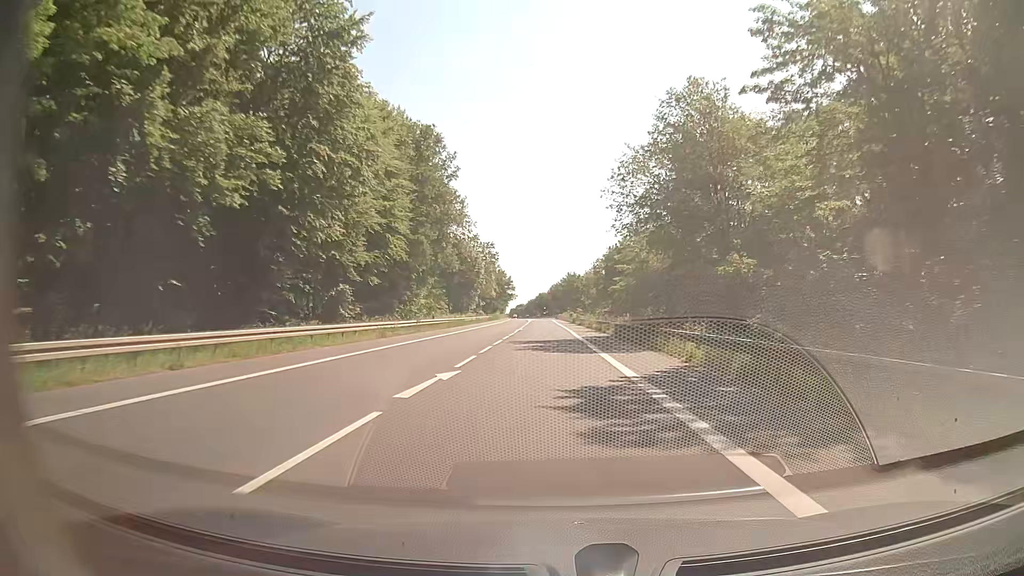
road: secondary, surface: asphalt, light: Day
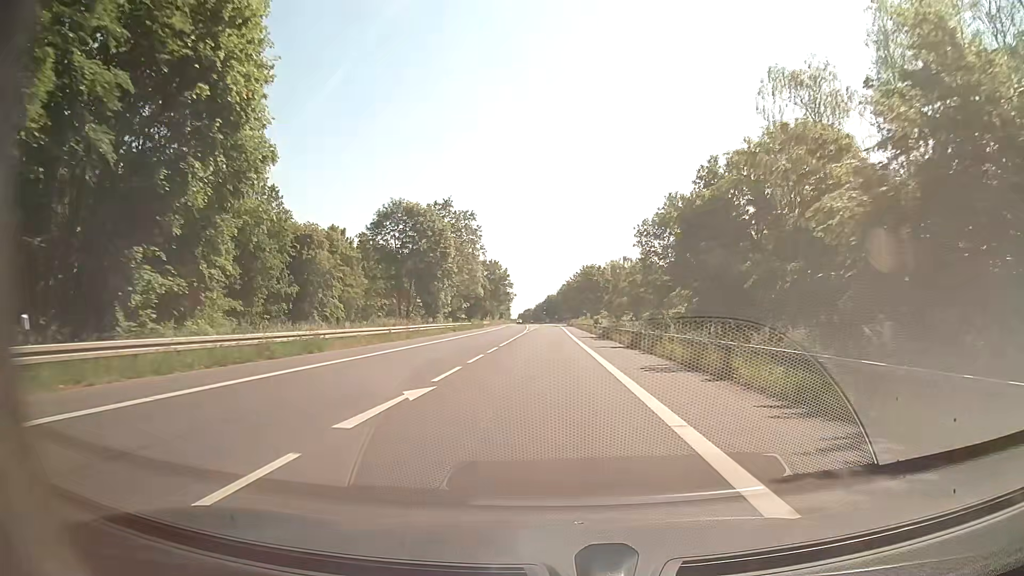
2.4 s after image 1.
(-0.7, +44.1) m; -1°
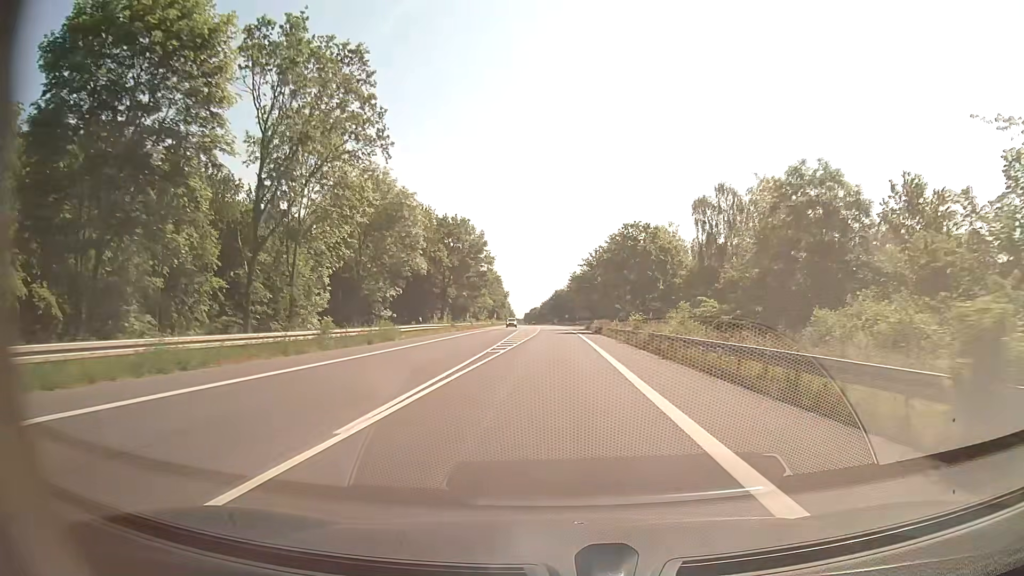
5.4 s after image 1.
(-0.3, +55.1) m; -1°
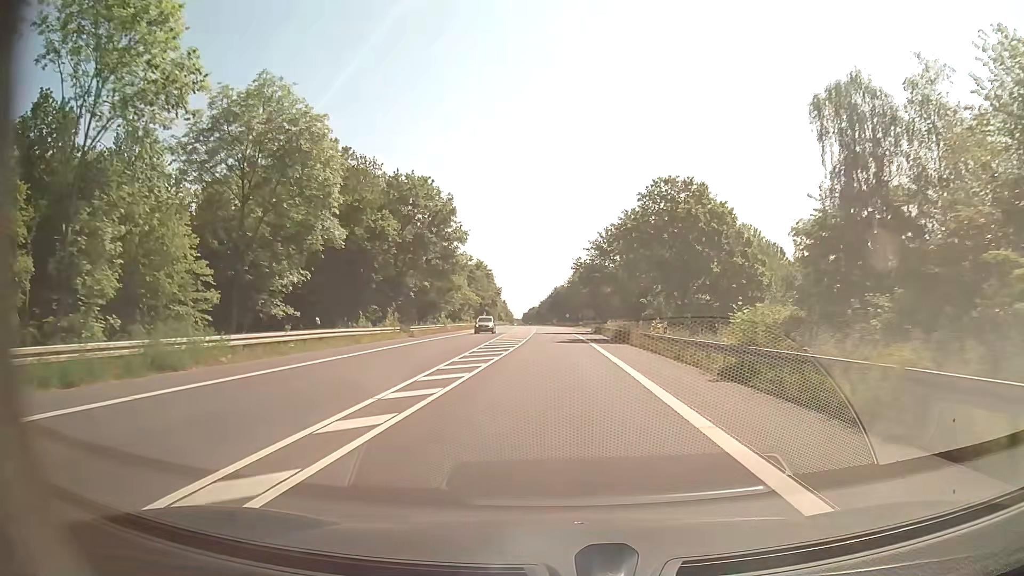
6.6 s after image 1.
(0.0, +22.3) m; 0°
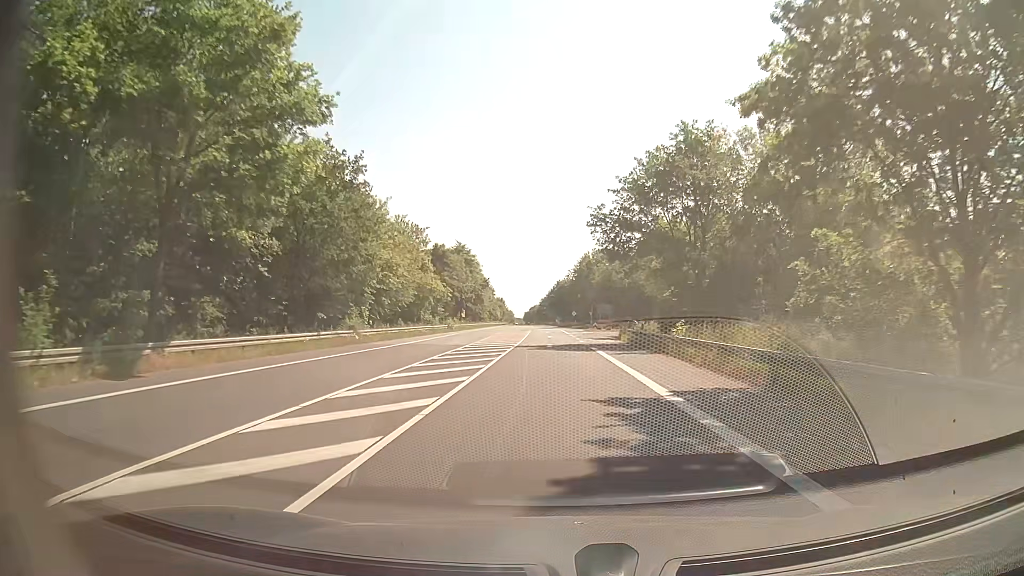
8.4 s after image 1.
(-0.1, +33.7) m; 0°
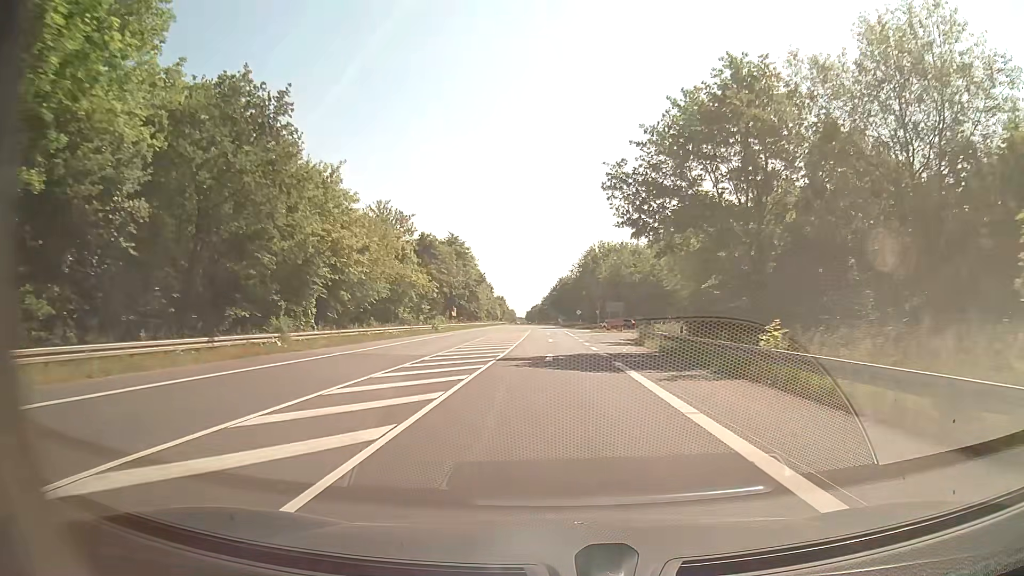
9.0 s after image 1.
(0.0, +11.3) m; 0°
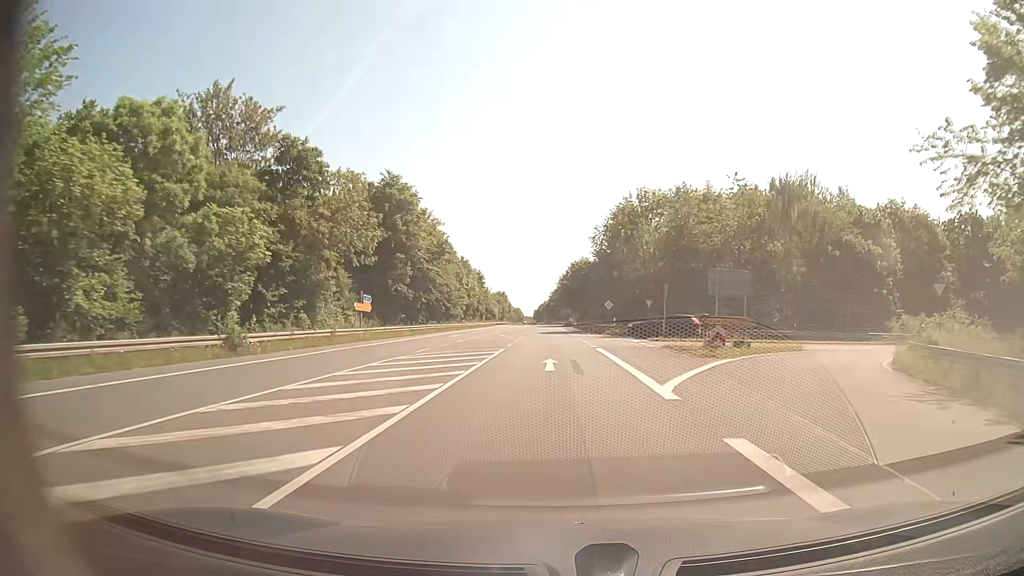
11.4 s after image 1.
(-0.3, +45.1) m; -1°
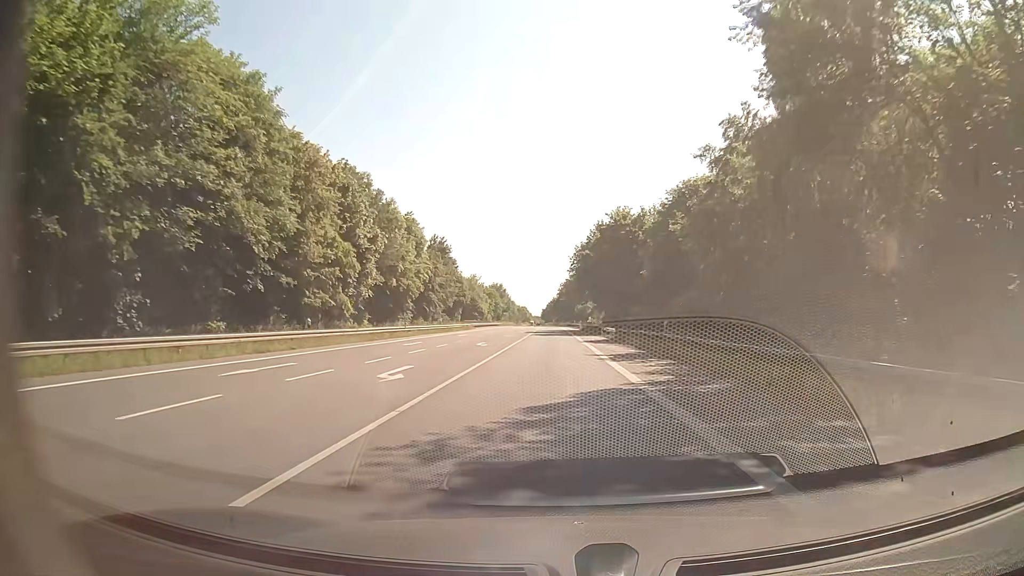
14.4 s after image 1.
(-0.5, +55.8) m; -1°
(0, +10) (0, +20) (0, +30) (0, +40) (0, +50) (0, +60) (-1, +70) (-1, +80) (-1, +90) (-1, +100) m
